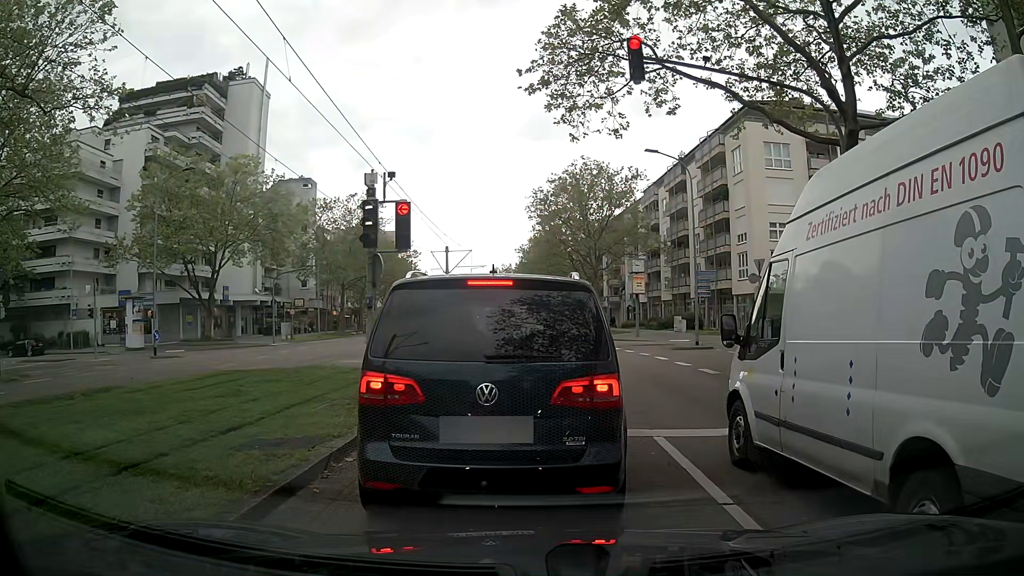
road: tertiary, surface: asphalt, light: Day
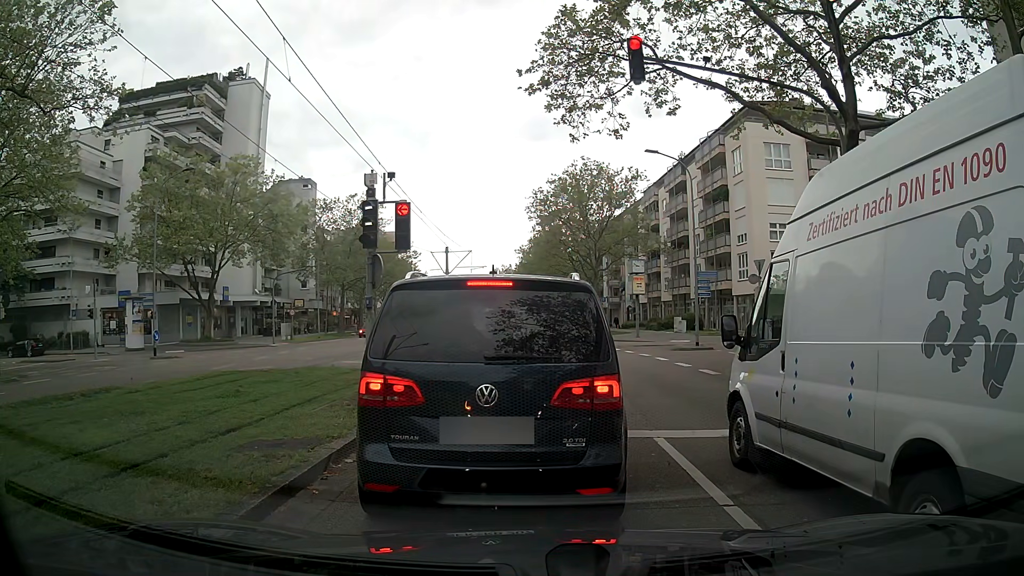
(0.0, +0.1) m; 0°
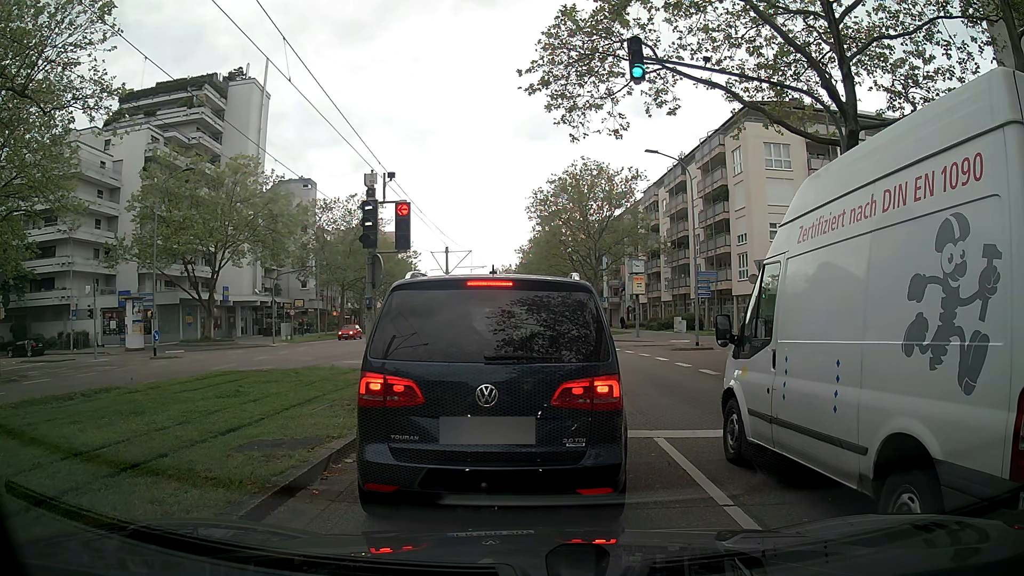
(0.0, 0.0) m; 0°
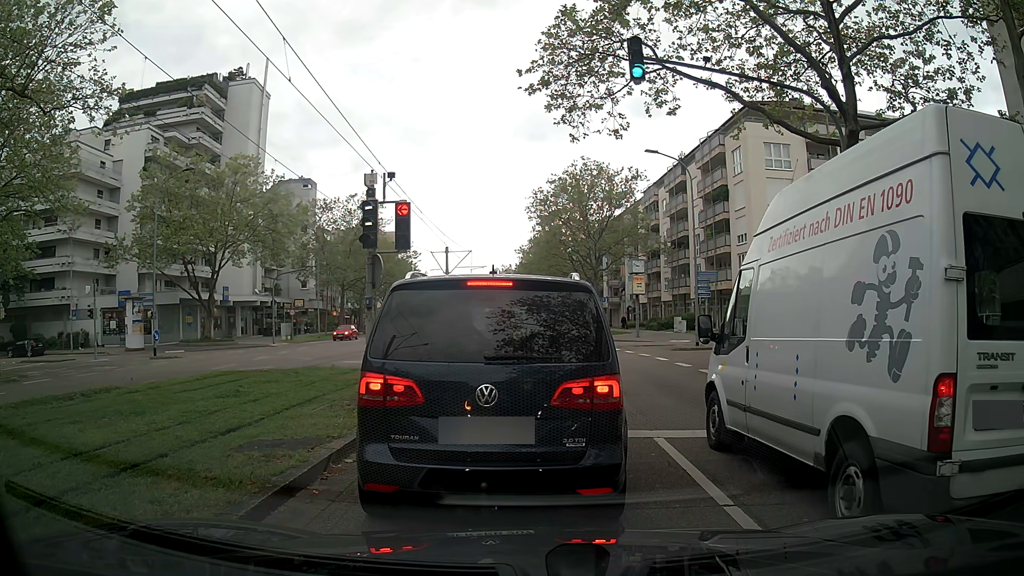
(0.0, 0.0) m; 0°
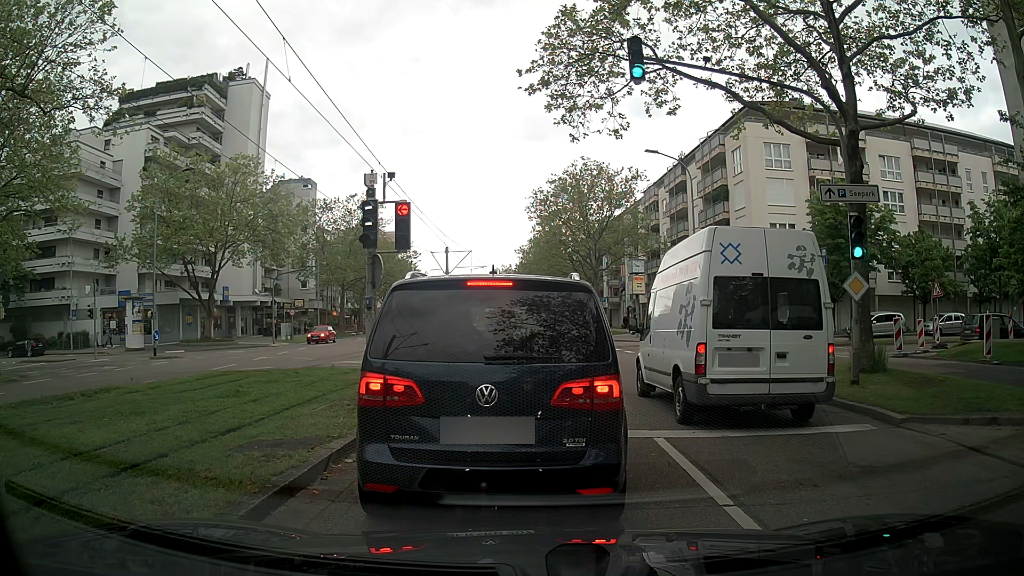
(0.0, 0.0) m; 0°
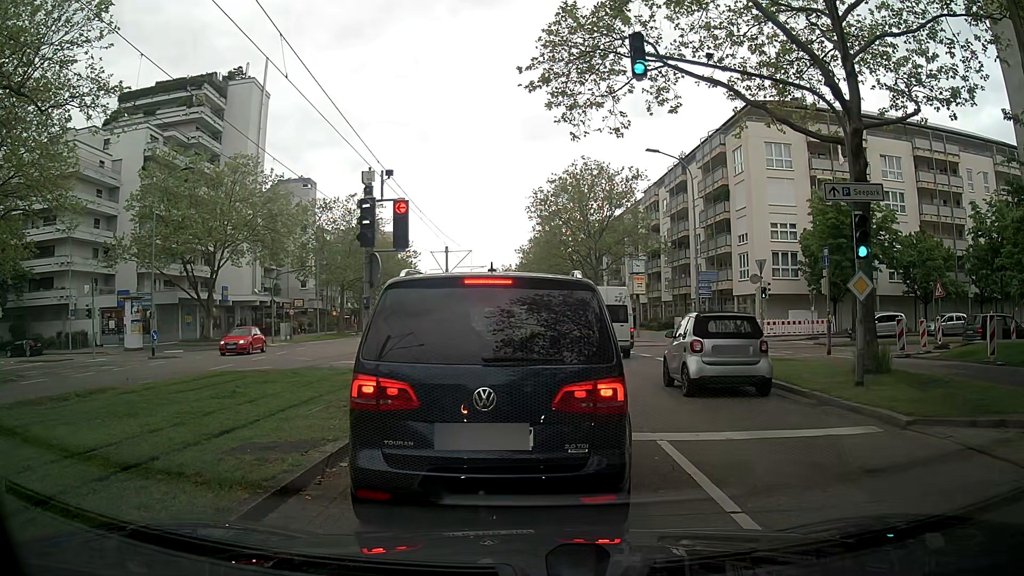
(0.0, +0.1) m; 0°
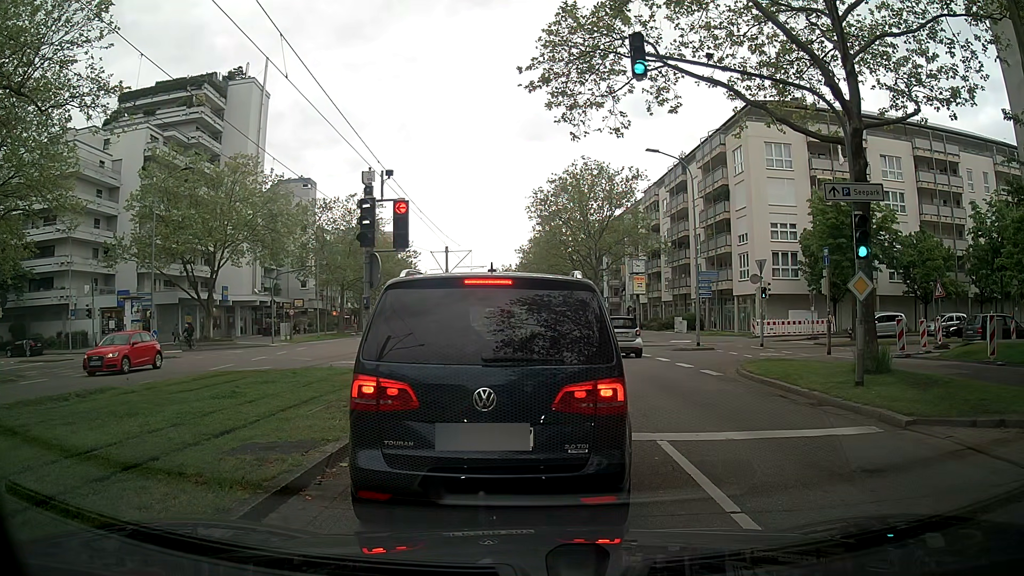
(0.0, +0.1) m; 0°
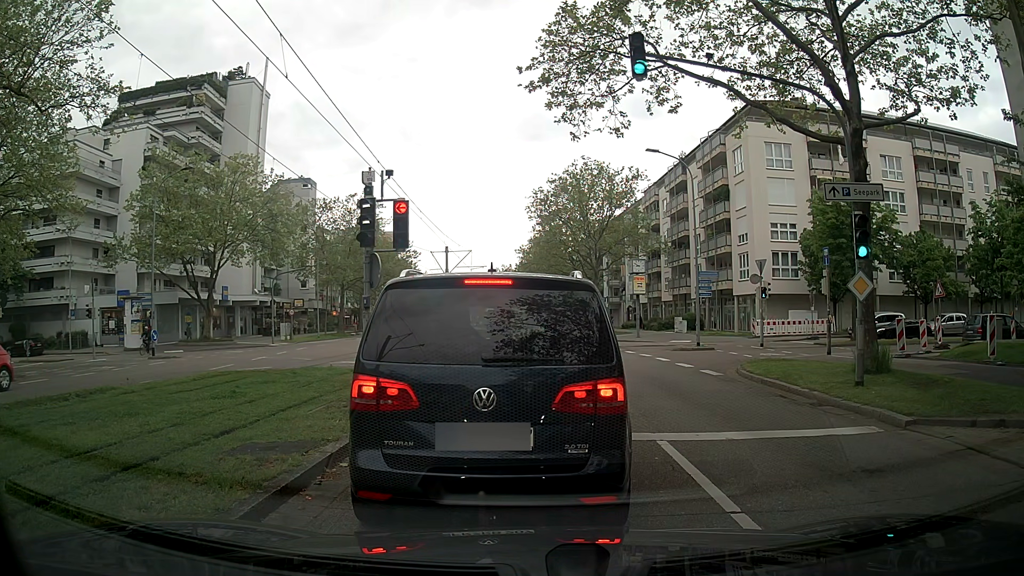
(0.0, 0.0) m; 0°
